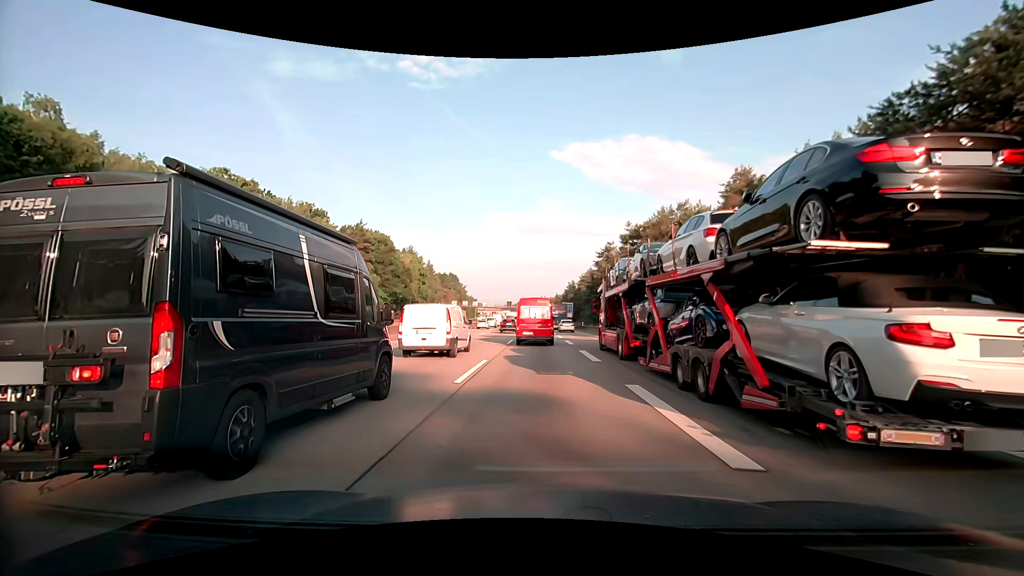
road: motorway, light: Day
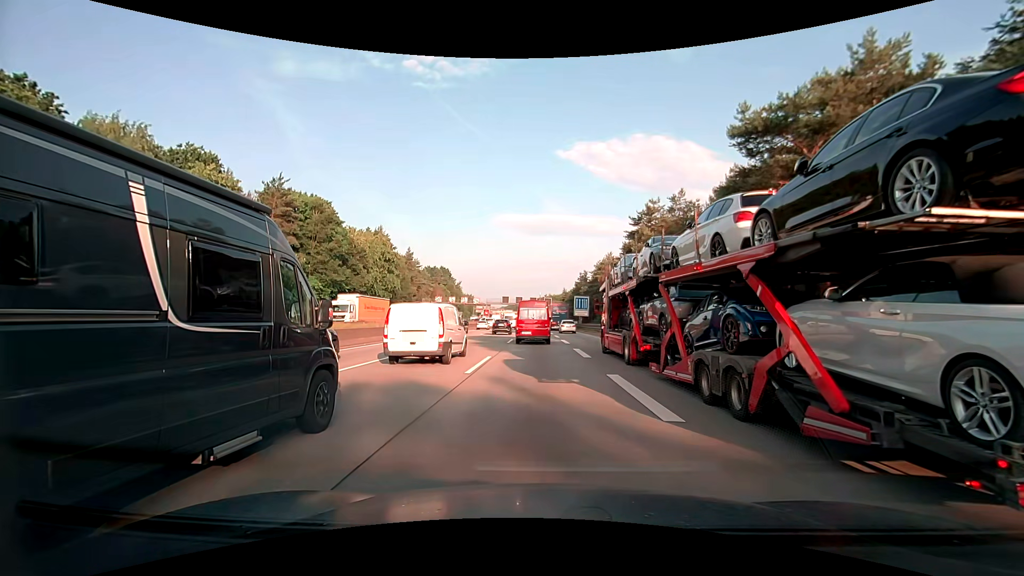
(0.0, +33.9) m; 0°
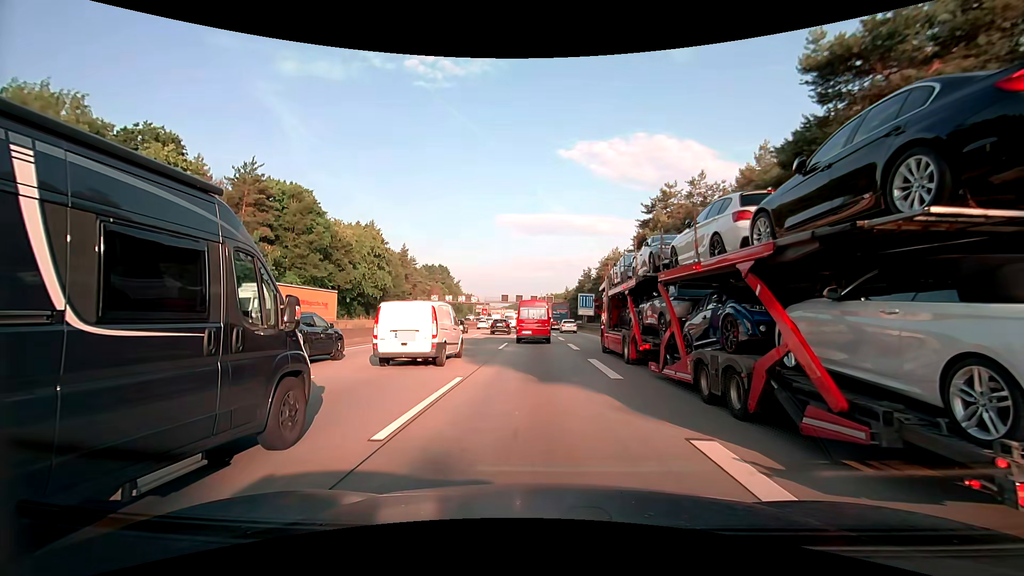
(0.0, +7.1) m; 0°
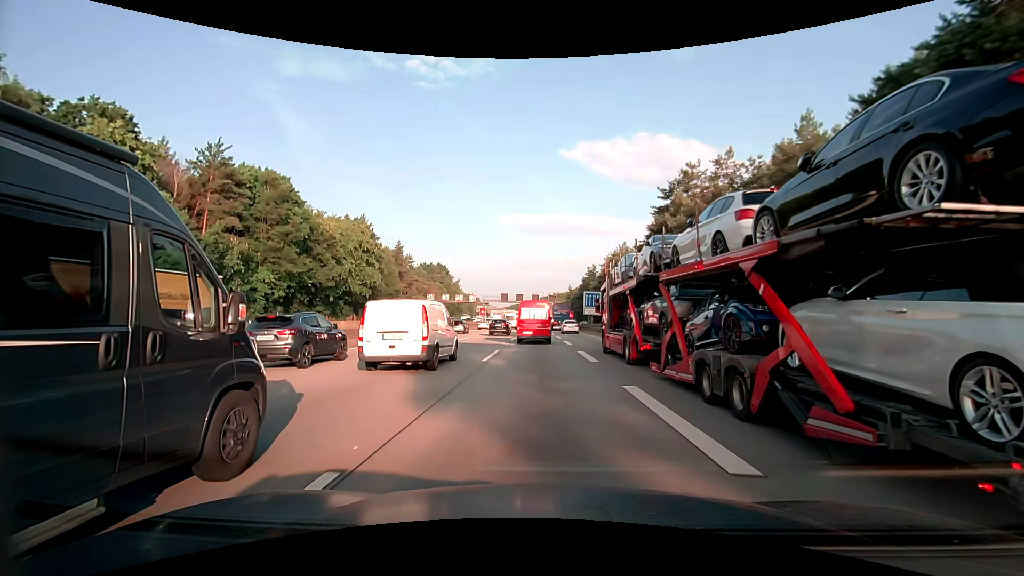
(0.0, +7.2) m; 0°
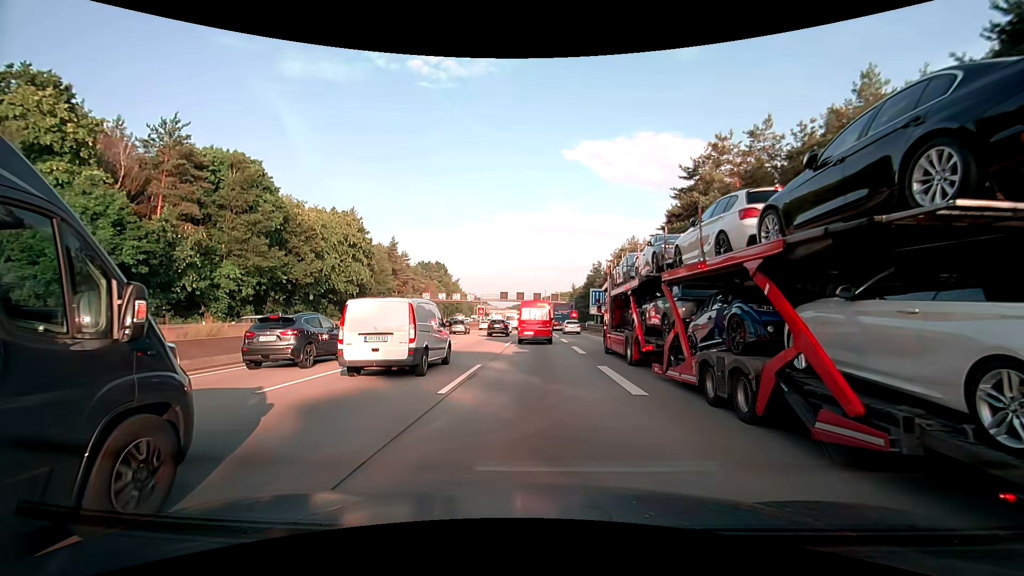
(0.0, +7.3) m; 0°
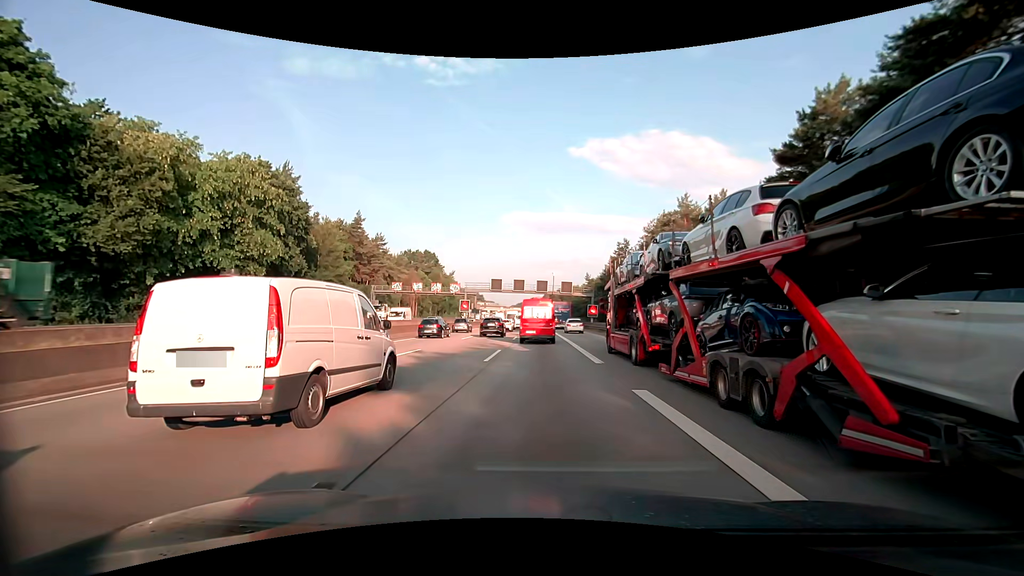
(-0.2, +29.2) m; -1°
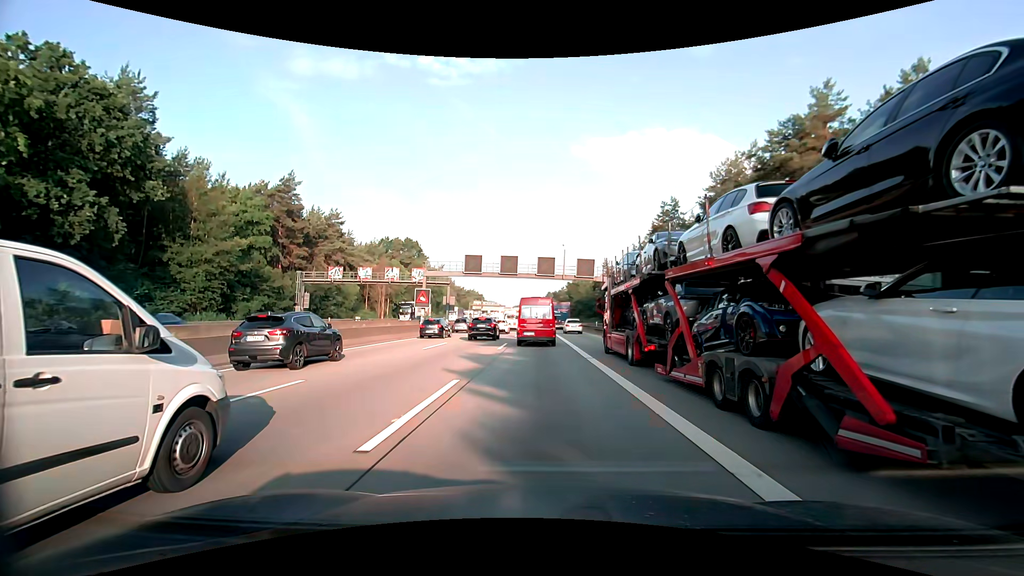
(+0.1, +29.3) m; 0°
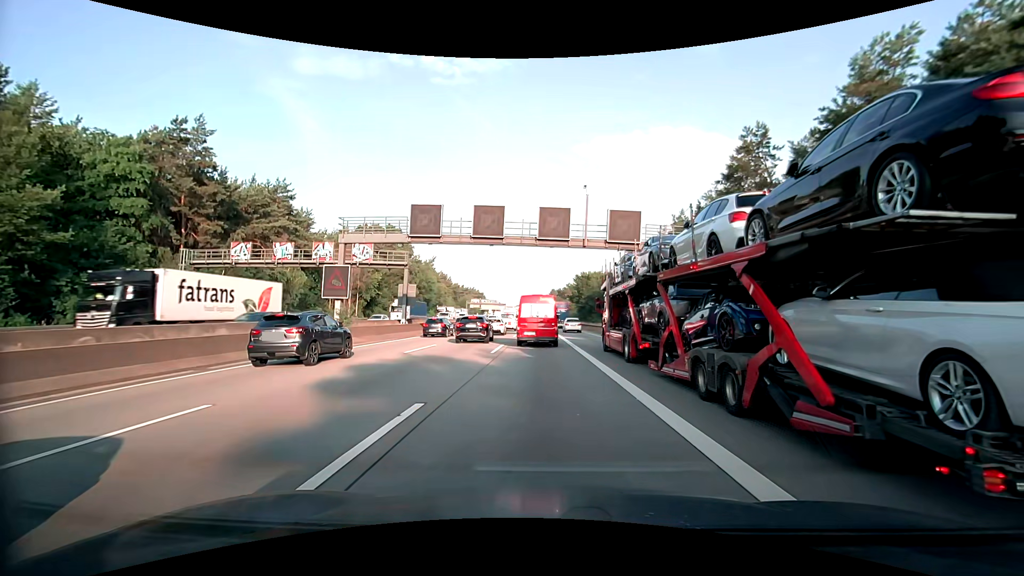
(-0.1, +21.2) m; -1°
(0, +10) (0, +20) (0, +30) (0, +40) (0, +50) (0, +60) (0, +70) (0, +80) (0, +90) (0, +100) m
